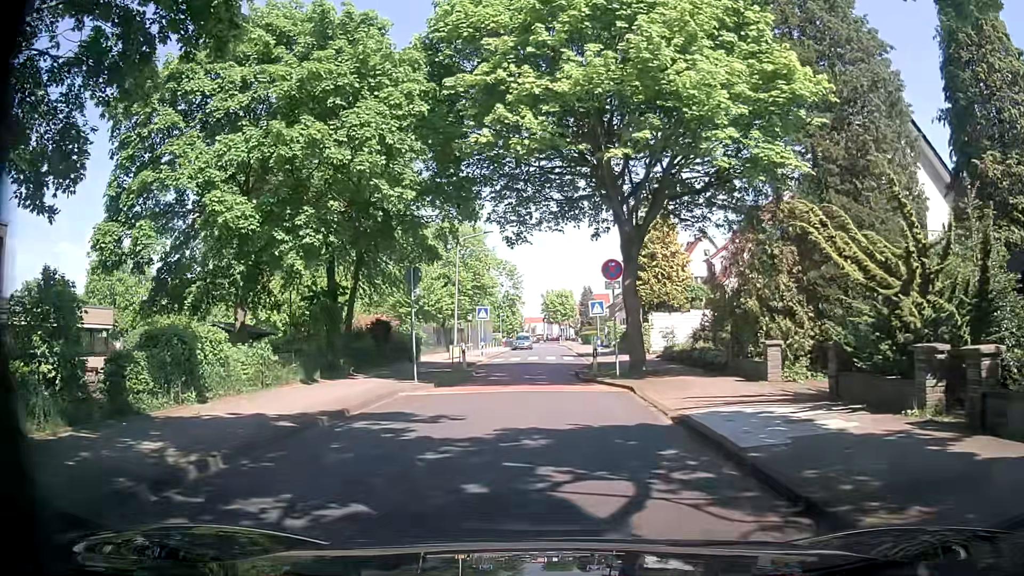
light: Day
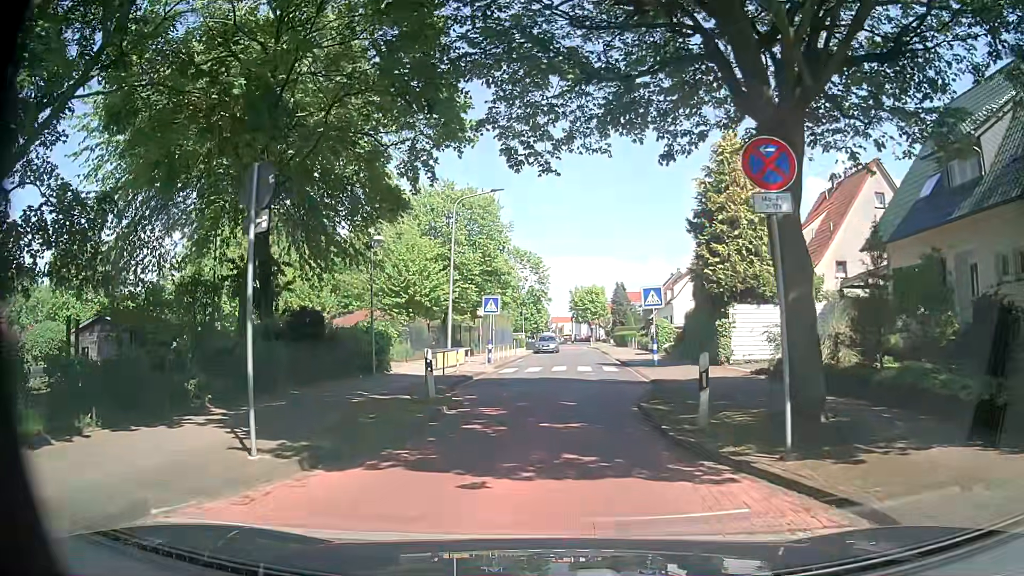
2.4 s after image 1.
(+0.2, +11.7) m; 0°
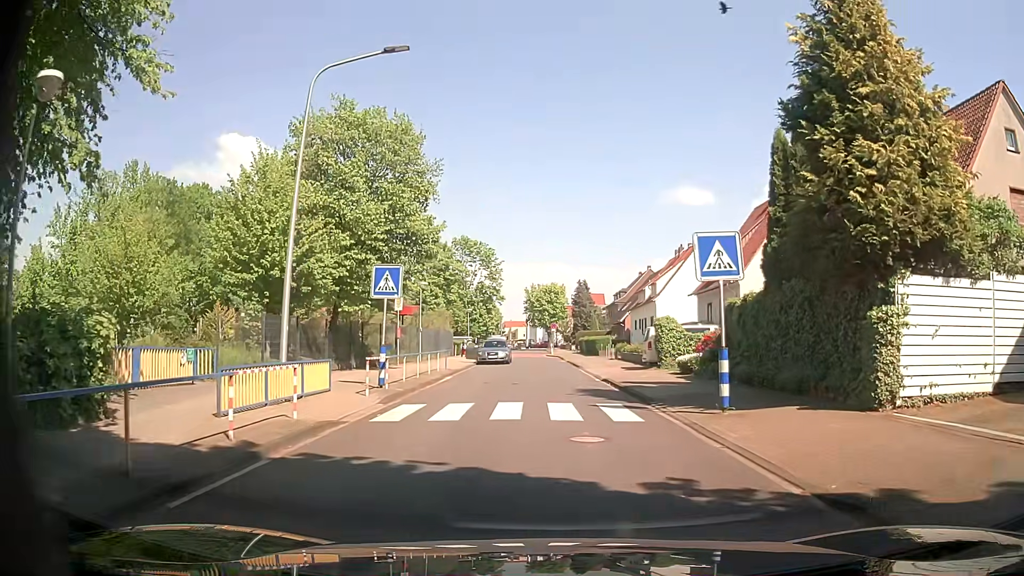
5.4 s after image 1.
(+0.2, +14.7) m; +6°
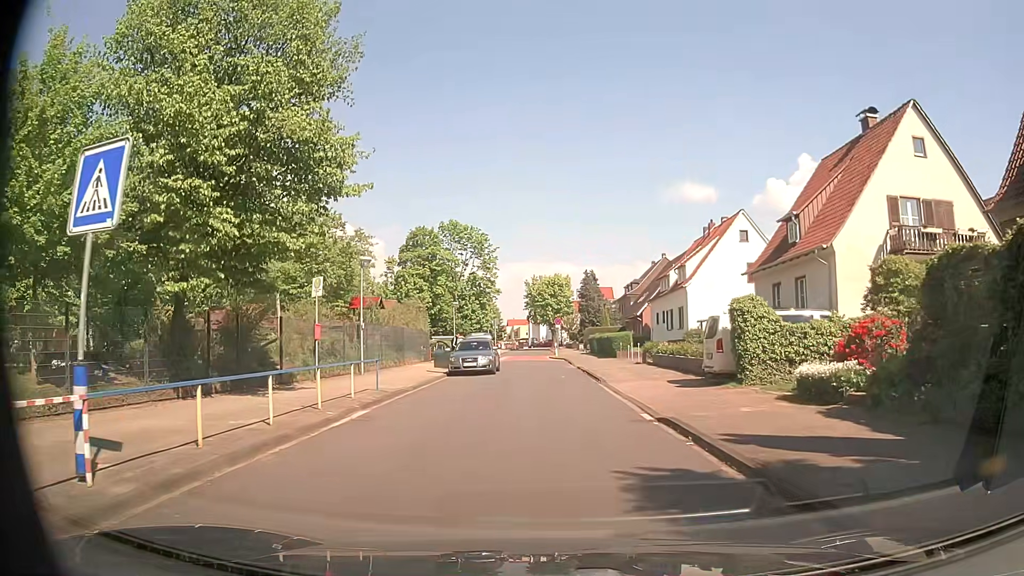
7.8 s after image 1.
(-0.3, +12.0) m; -2°
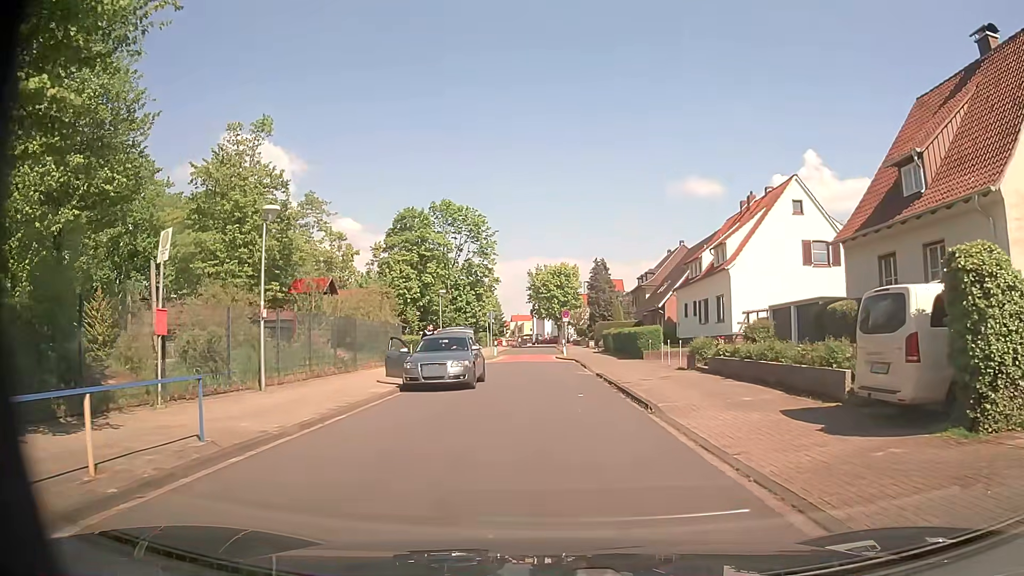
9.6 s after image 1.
(-0.1, +9.6) m; -1°
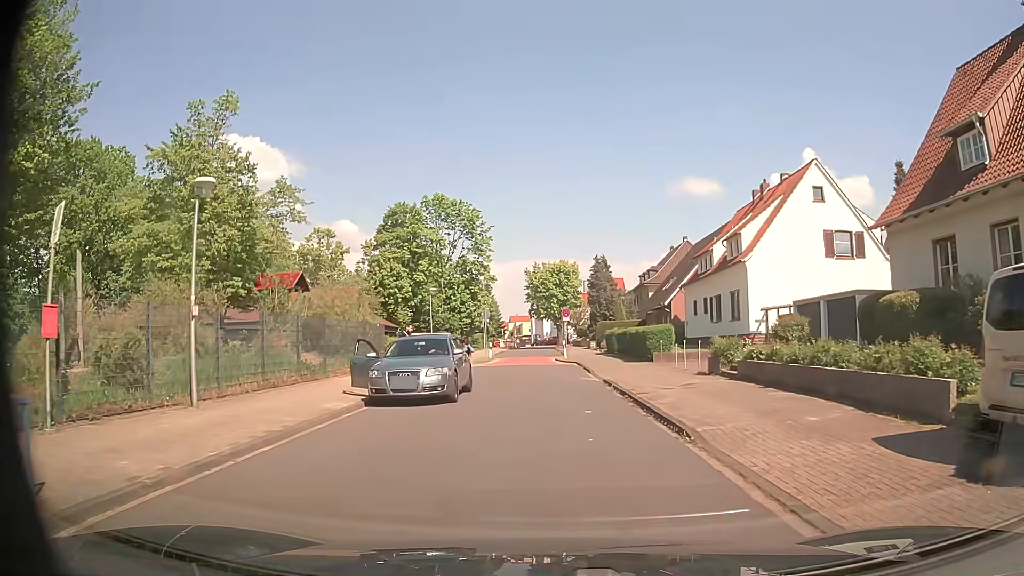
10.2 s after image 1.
(0.0, +3.4) m; 0°
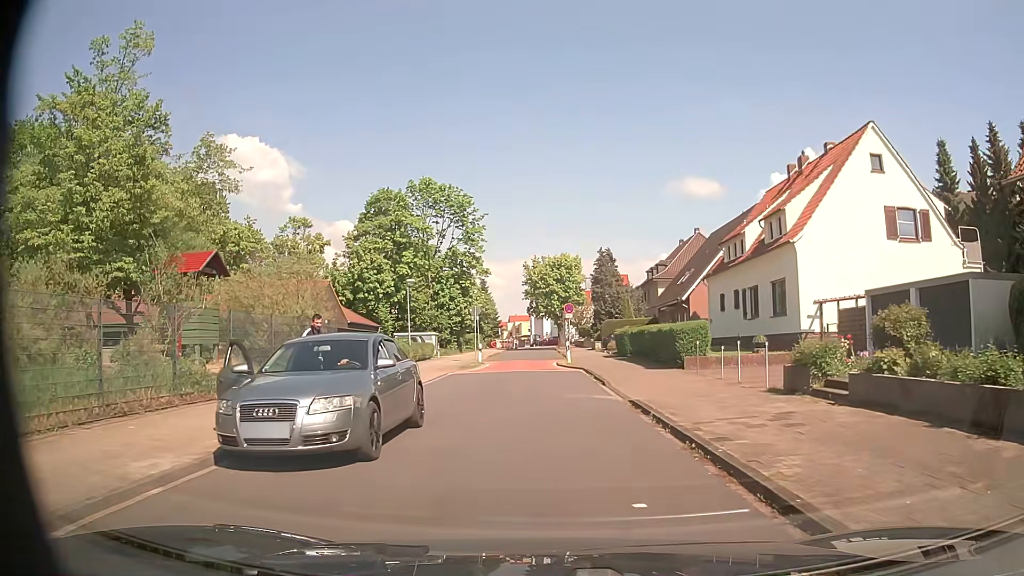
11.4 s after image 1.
(0.0, +6.8) m; +1°
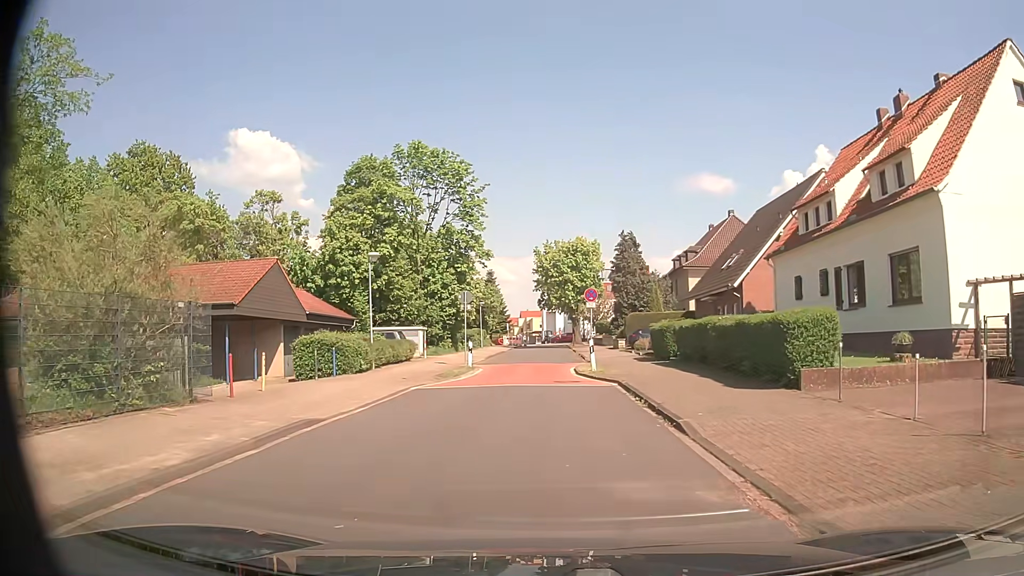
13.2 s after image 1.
(-0.1, +9.8) m; -1°
